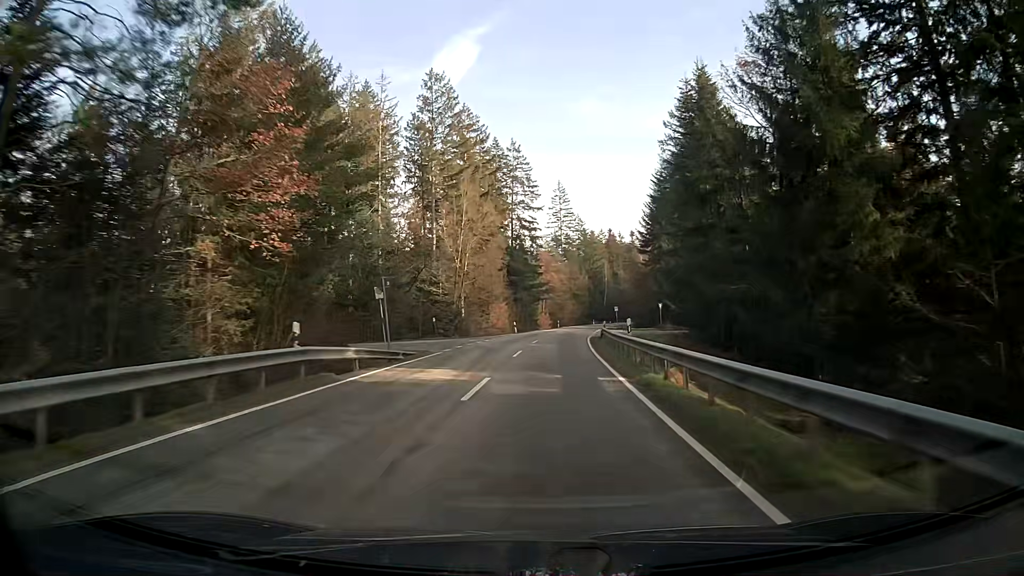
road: secondary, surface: asphalt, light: Day
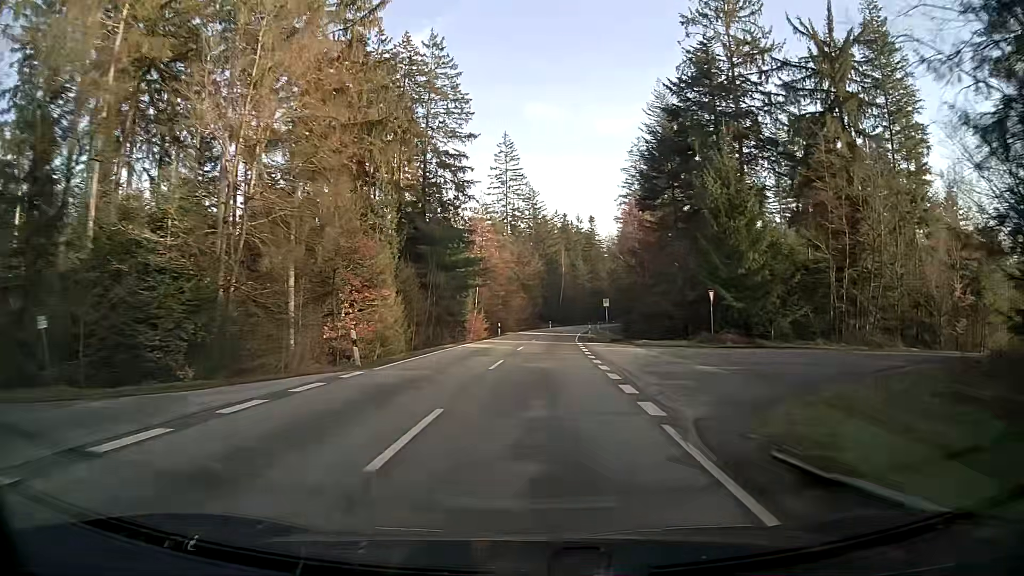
(+1.6, +41.8) m; +4°
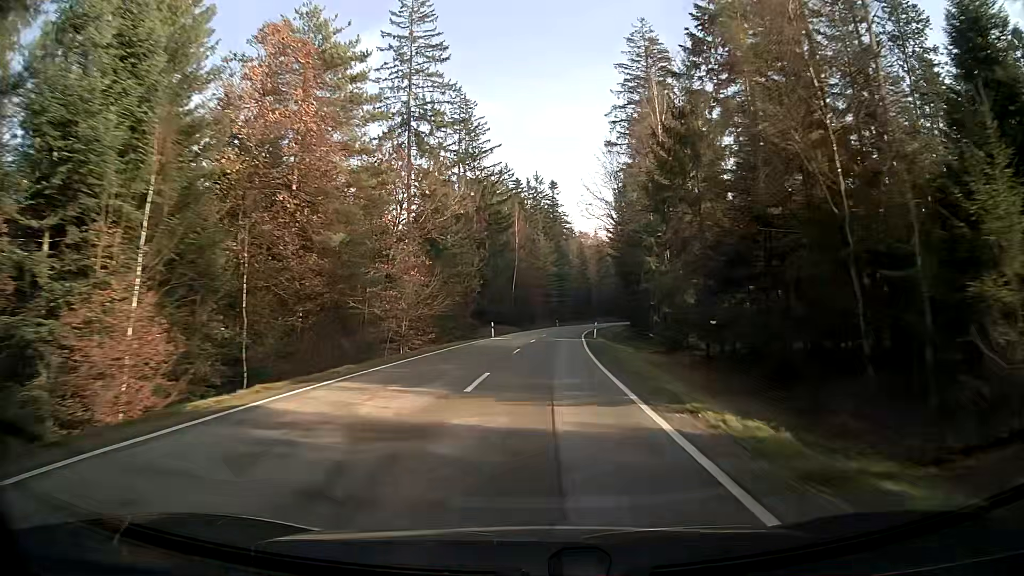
(+1.8, +55.1) m; +5°
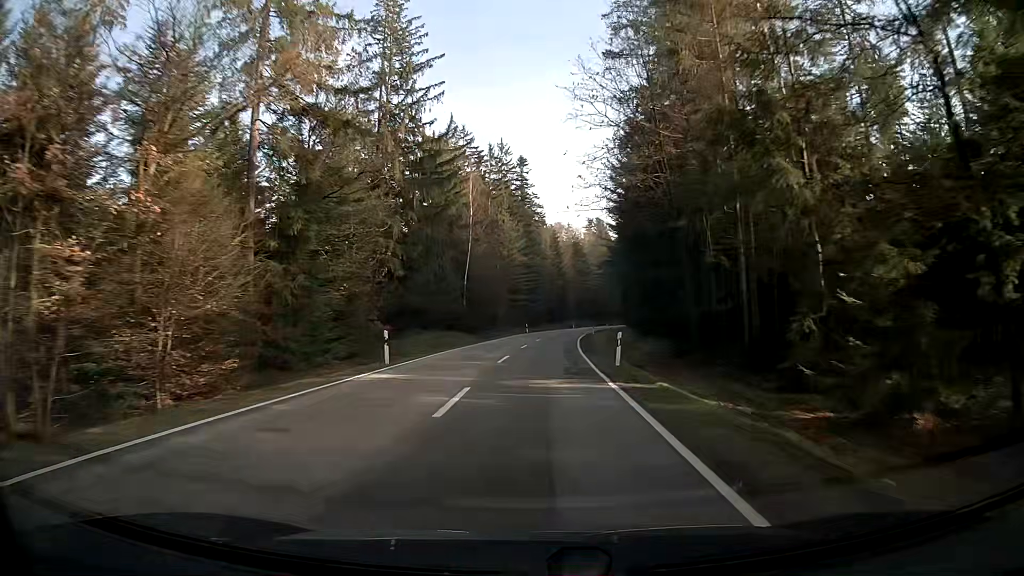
(+0.5, +27.5) m; +2°
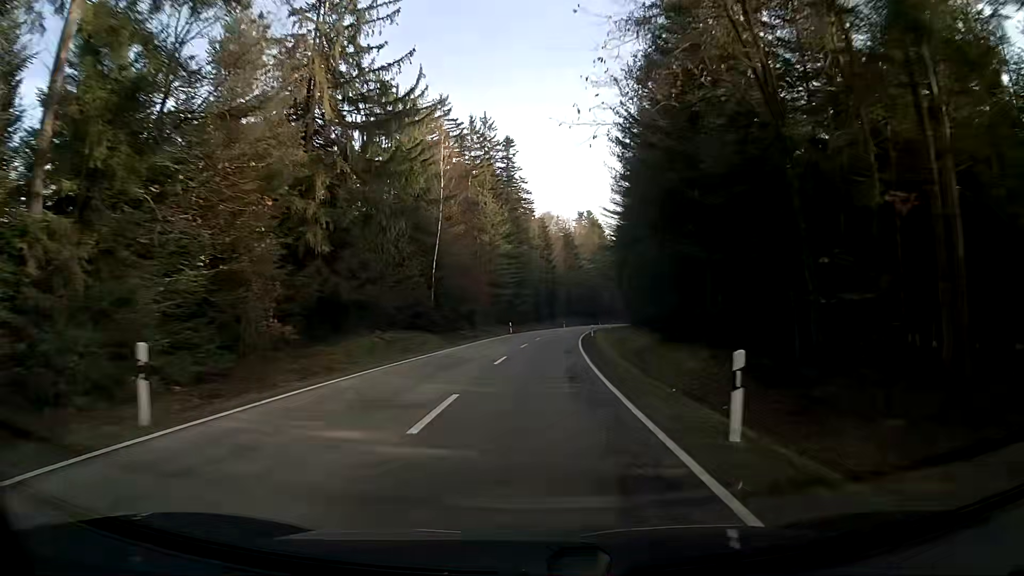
(+0.2, +13.7) m; +1°
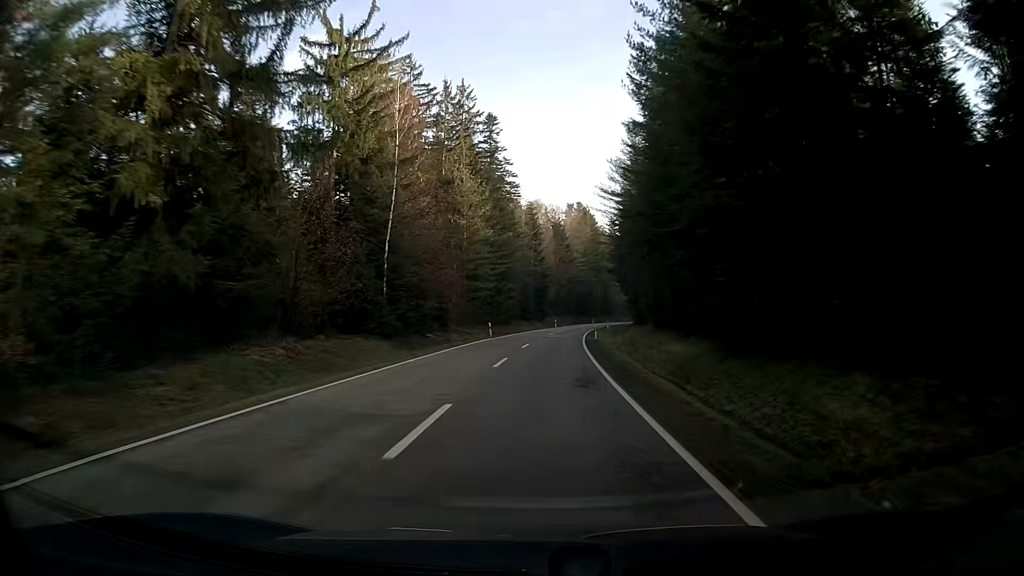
(+0.1, +13.7) m; +1°
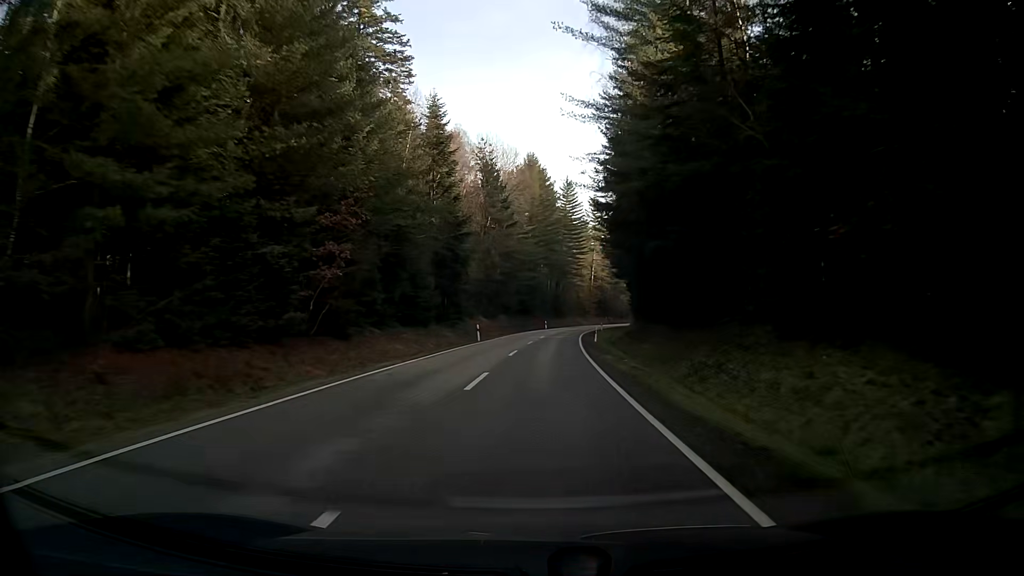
(+2.2, +54.9) m; +5°
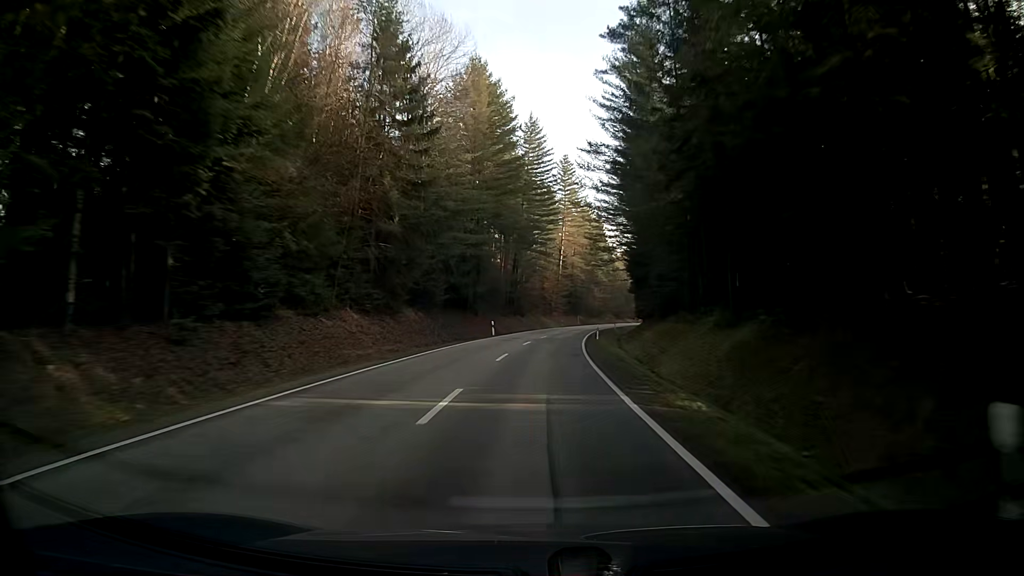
(+1.2, +41.3) m; +3°
(0, +10) (0, +20) (+1, +30) (+2, +40) (+3, +50) (+4, +60) (+5, +70) (+7, +80) (+8, +89) (+10, +99) m
